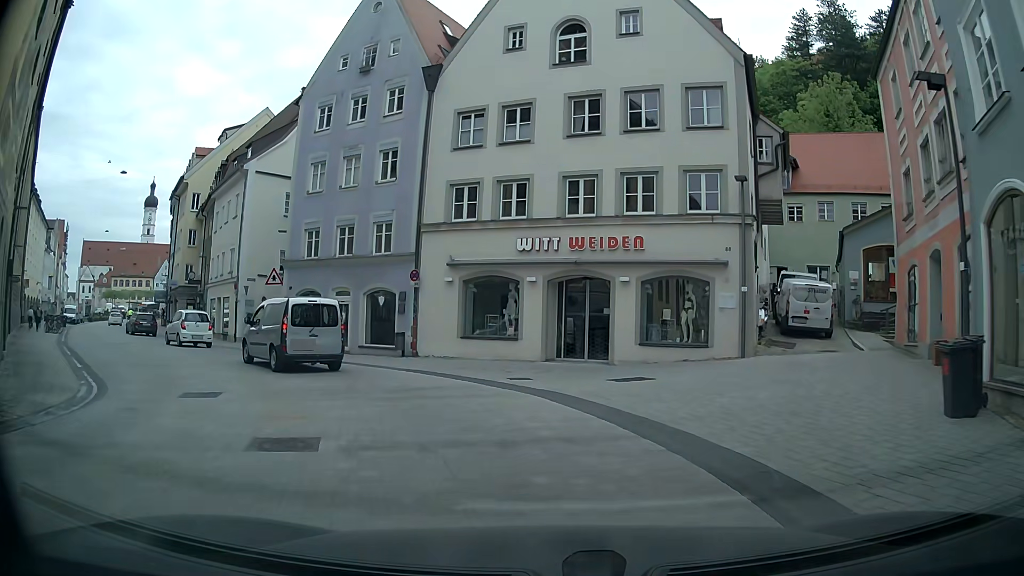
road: secondary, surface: asphalt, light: Day
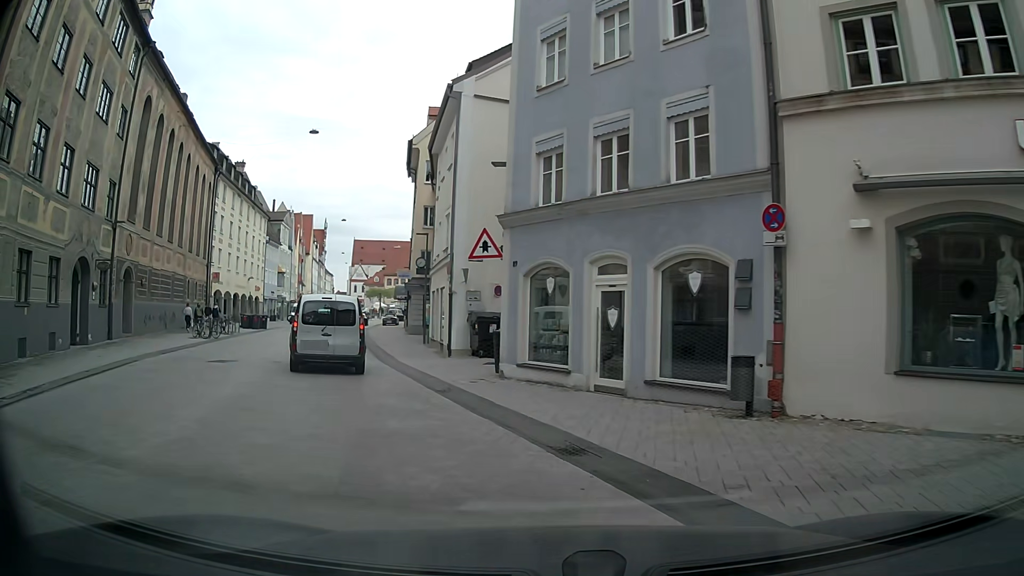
(-2.7, +13.3) m; -27°
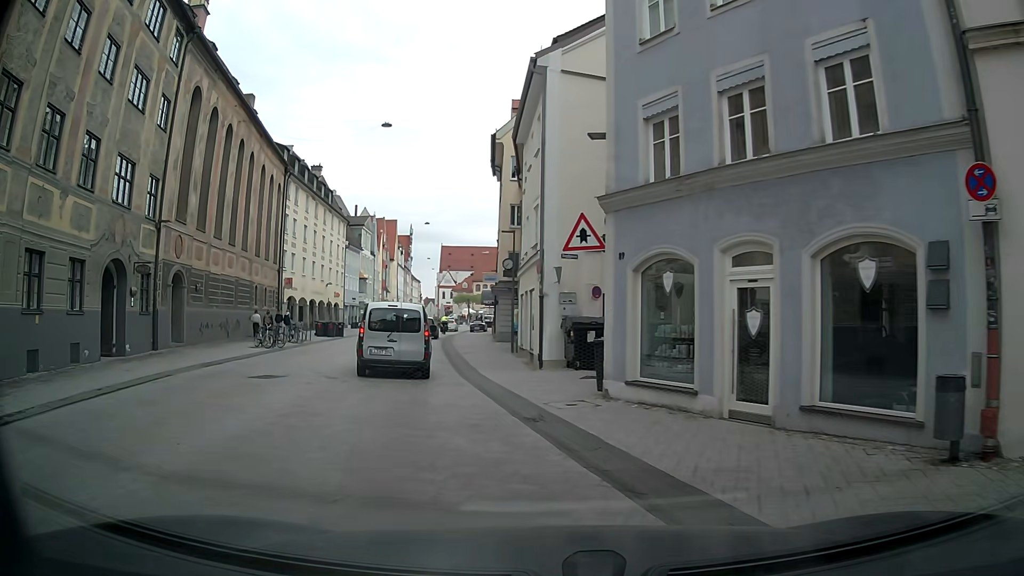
(-0.2, +3.0) m; -11°
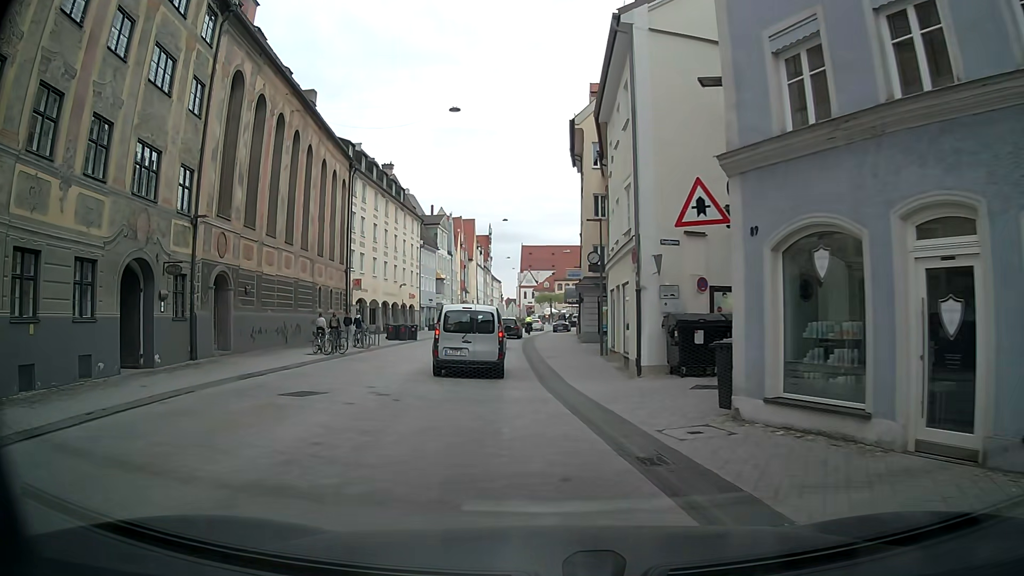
(-0.2, +3.1) m; -5°
